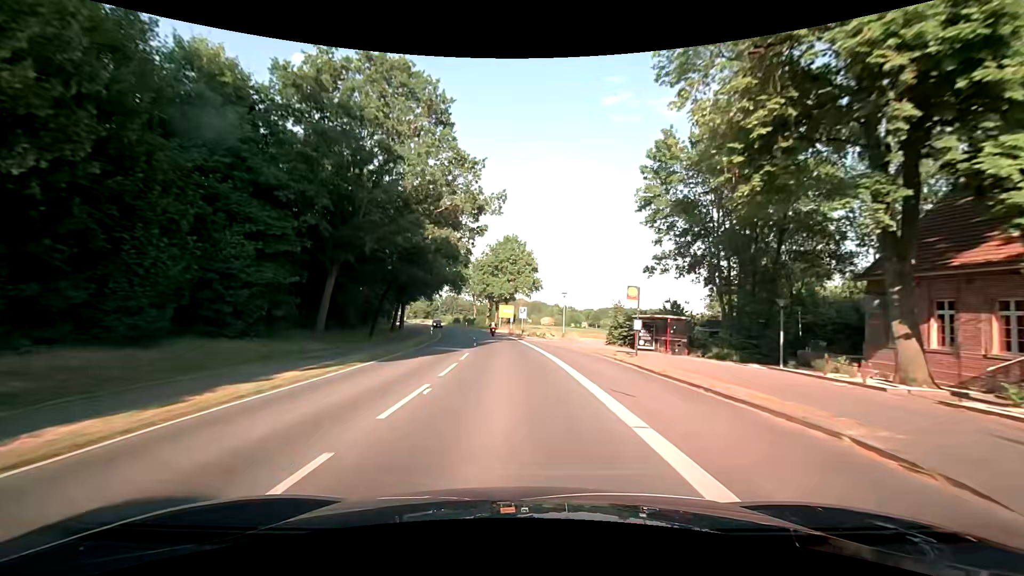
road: secondary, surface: asphalt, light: Day
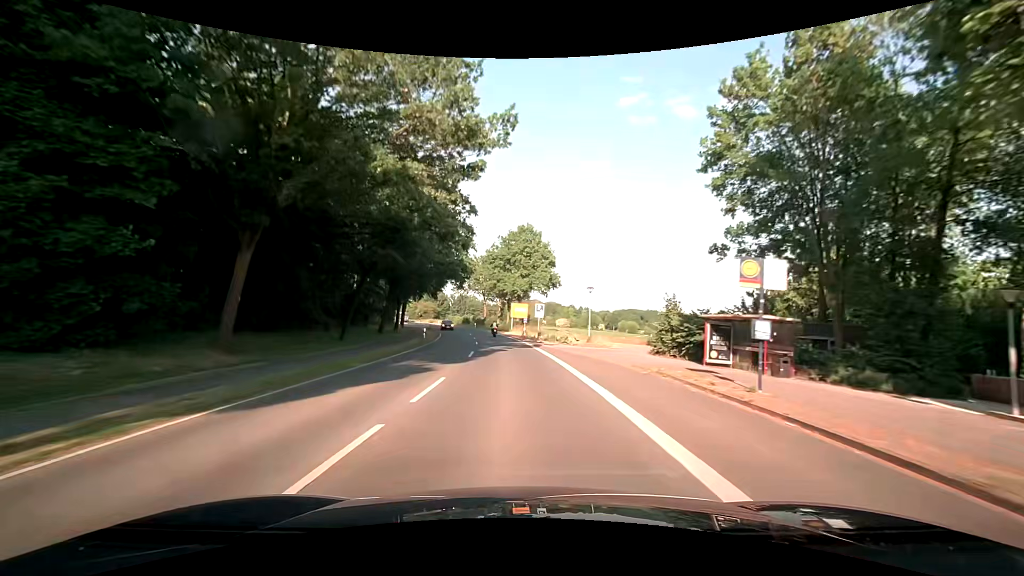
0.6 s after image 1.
(-0.2, +10.5) m; -2°
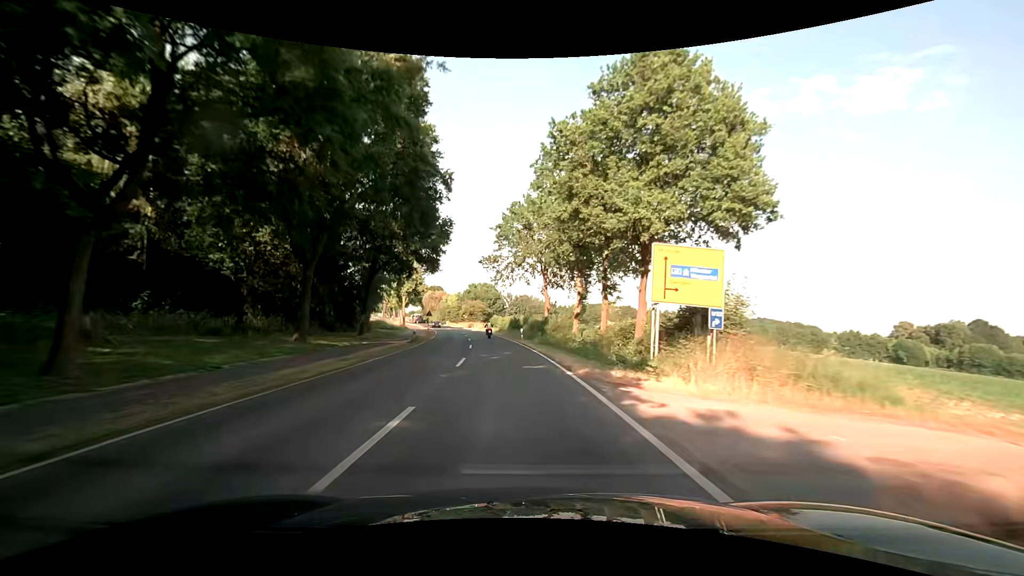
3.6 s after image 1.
(-3.6, +52.8) m; -7°
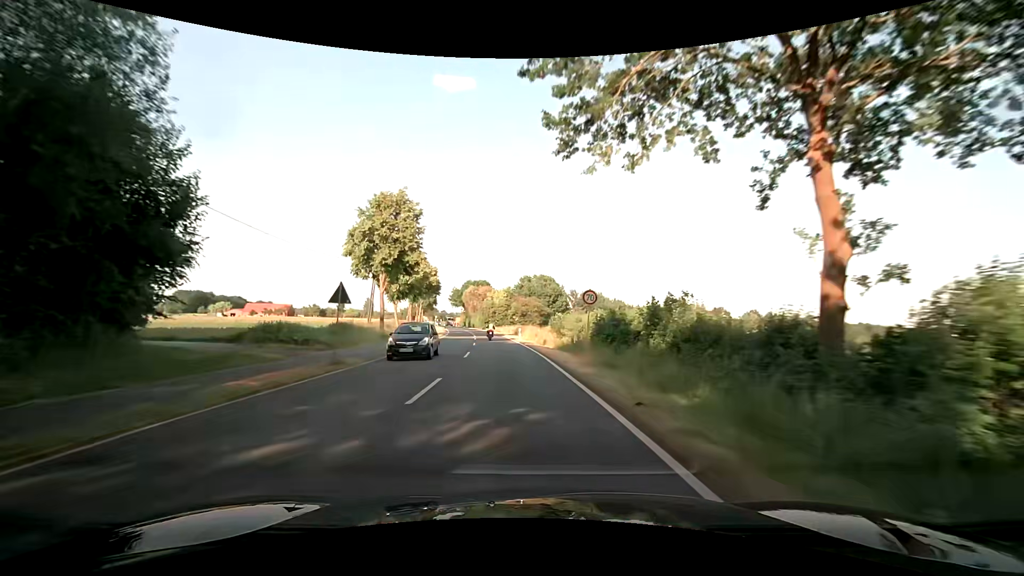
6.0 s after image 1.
(-3.0, +43.9) m; -6°
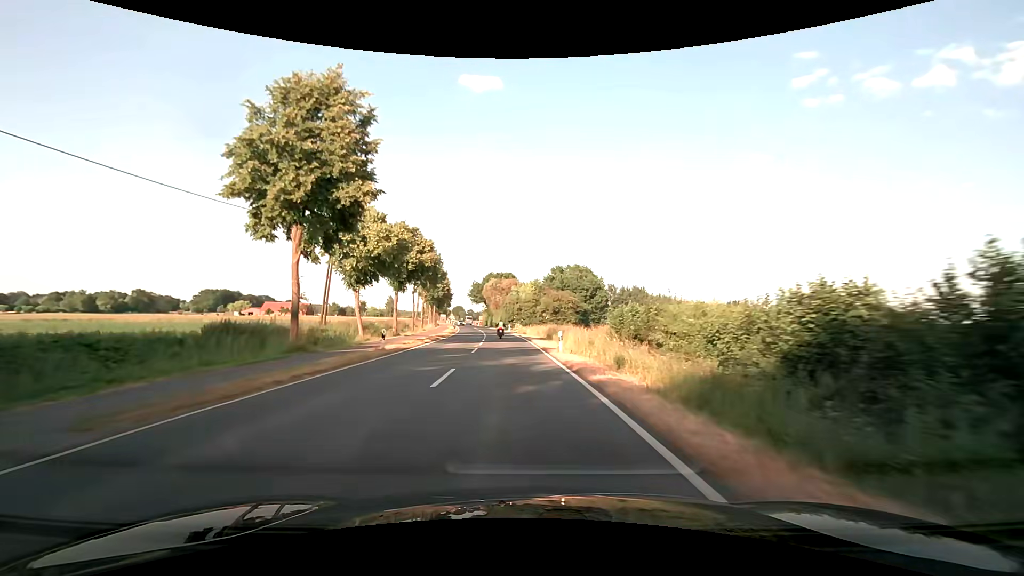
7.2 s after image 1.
(-0.8, +22.2) m; -4°
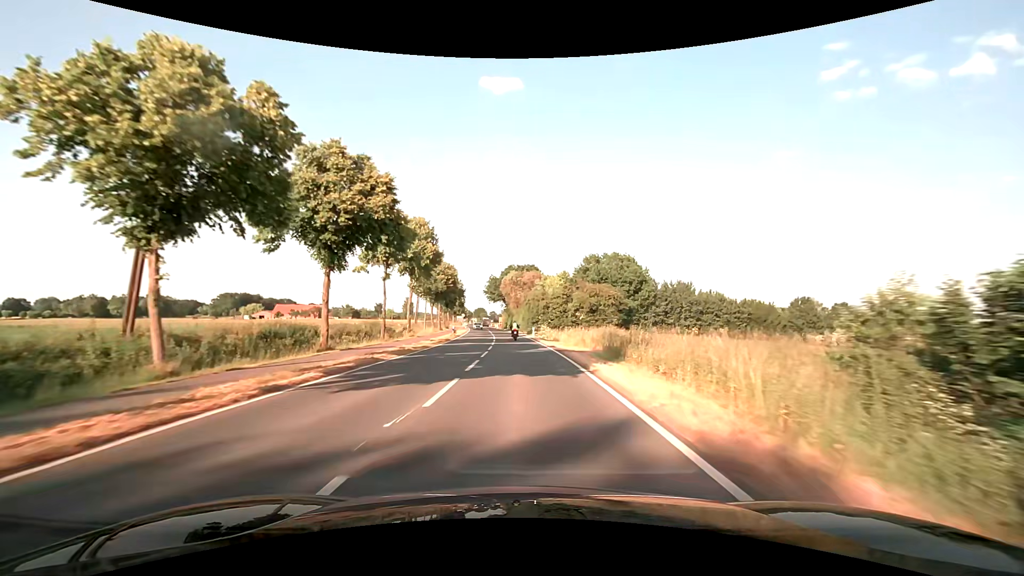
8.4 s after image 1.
(-0.6, +22.1) m; -3°
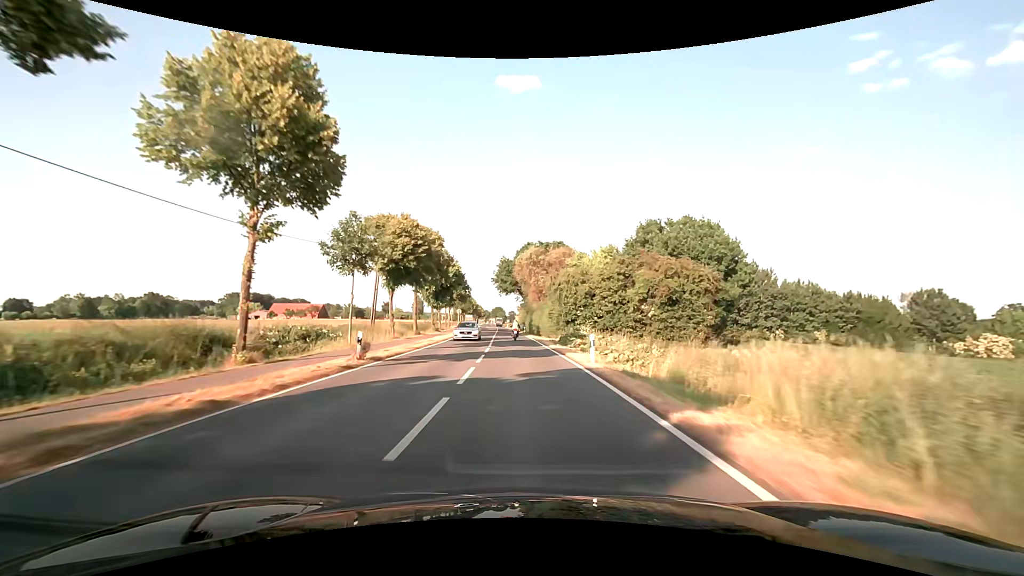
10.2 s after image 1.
(-0.5, +33.0) m; -2°
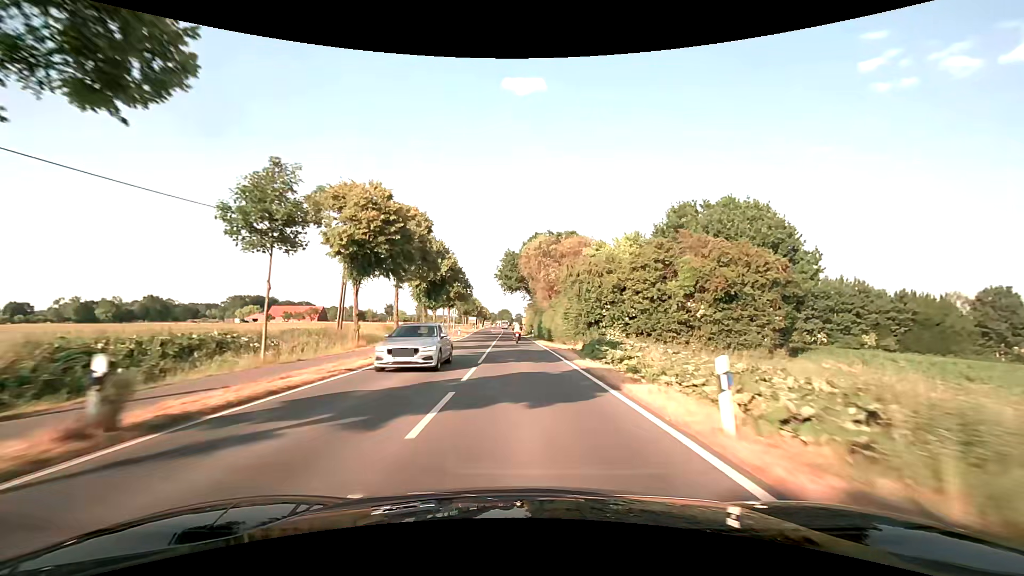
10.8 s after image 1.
(-0.1, +10.9) m; -1°
(0, +10) (0, +20) (-1, +30) (-1, +40) (-1, +50) (-2, +60) (-2, +70) (-2, +80) (-3, +90) (-3, +100) m
